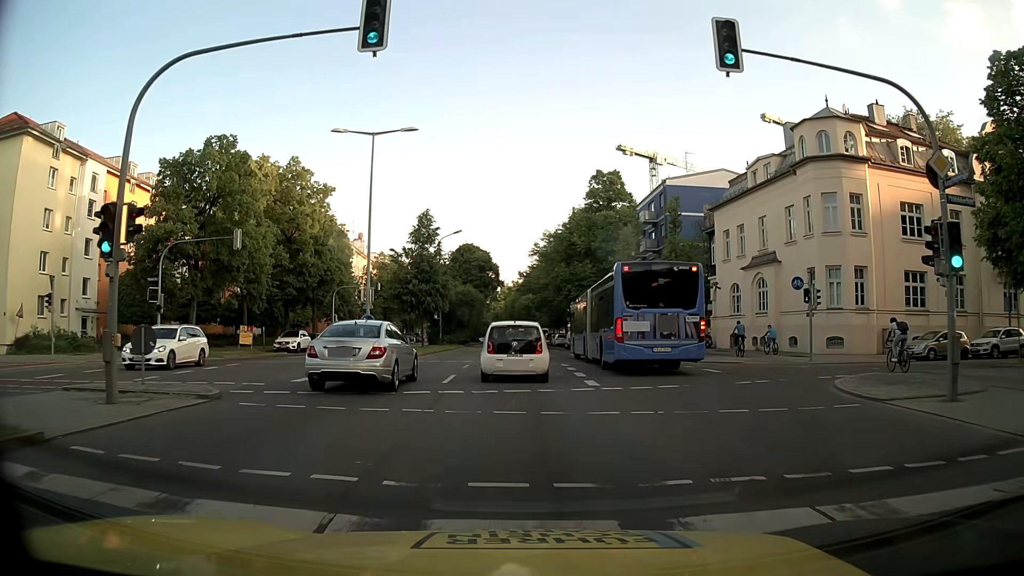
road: secondary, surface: asphalt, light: Day
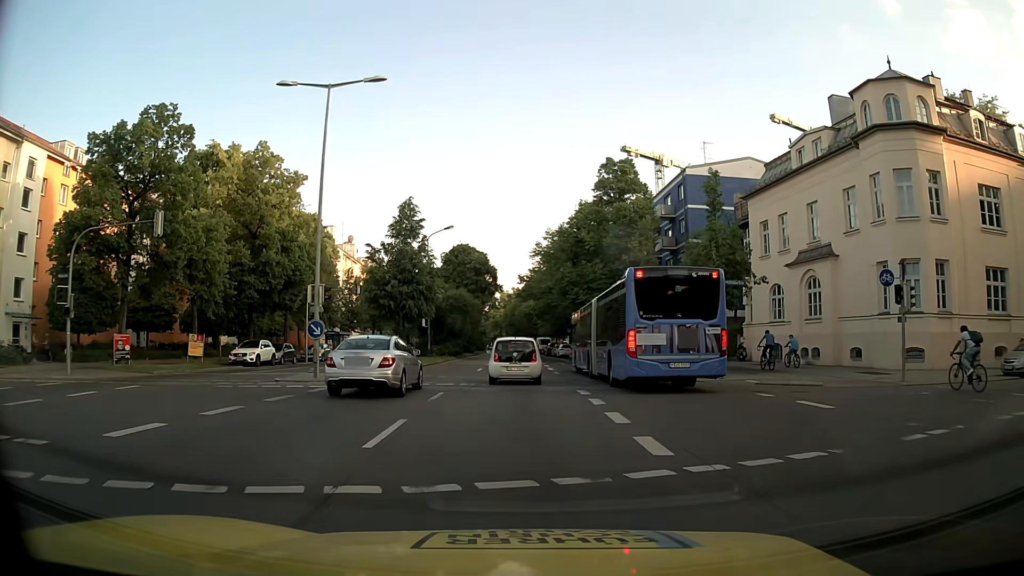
(-0.1, +8.1) m; -1°
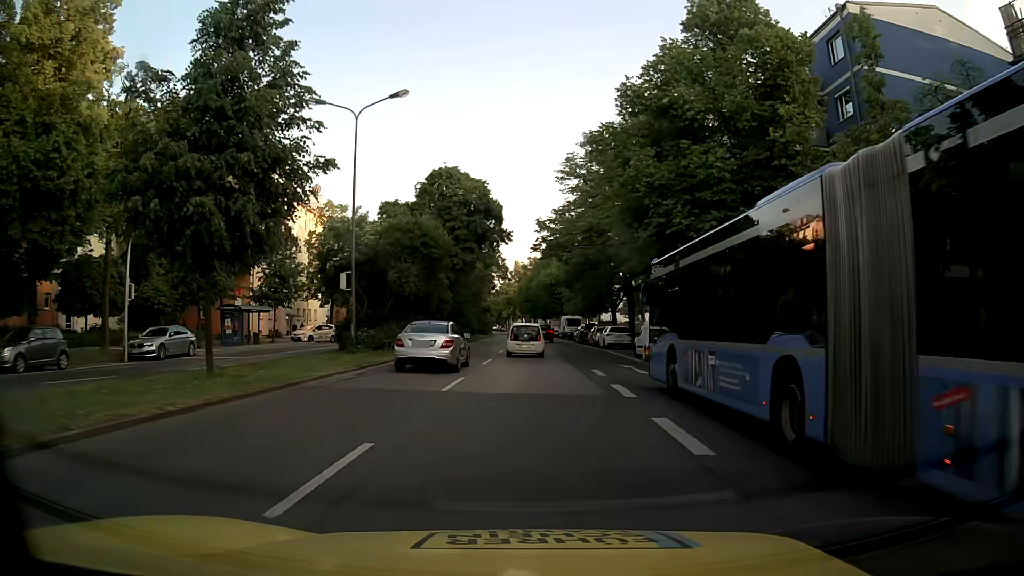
(-0.5, +28.6) m; -2°
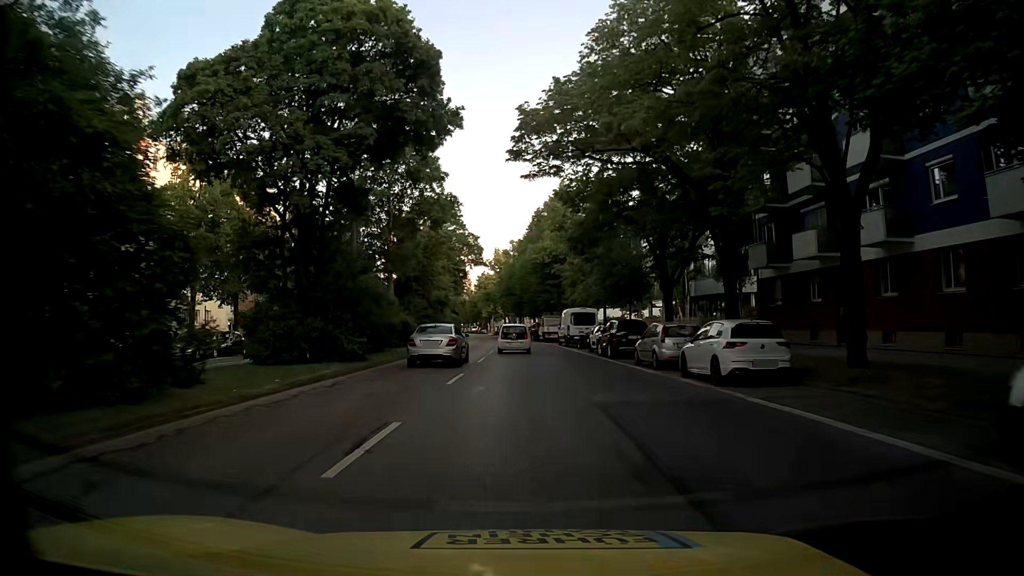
(+0.3, +27.5) m; +1°
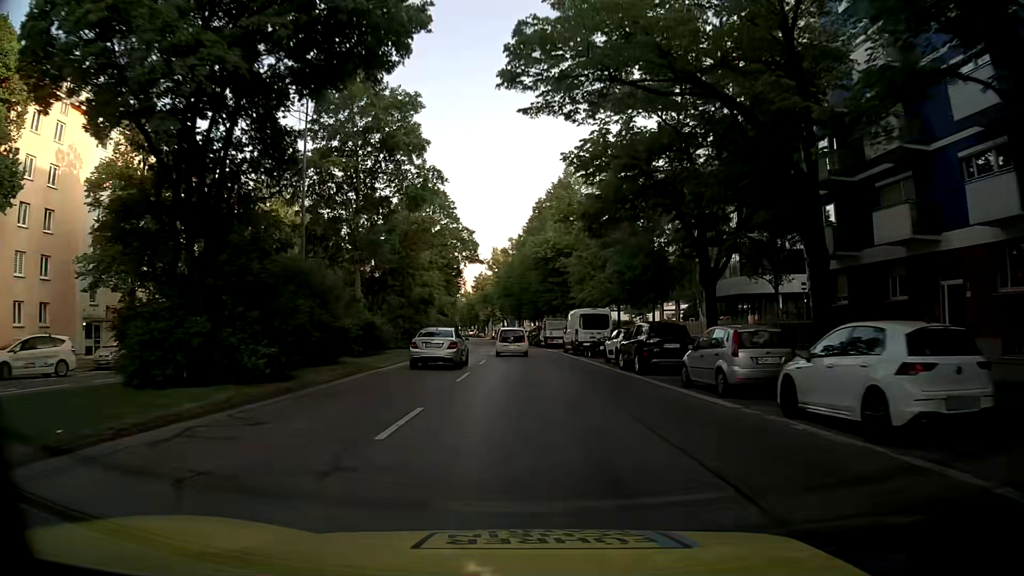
(+0.1, +7.3) m; 0°
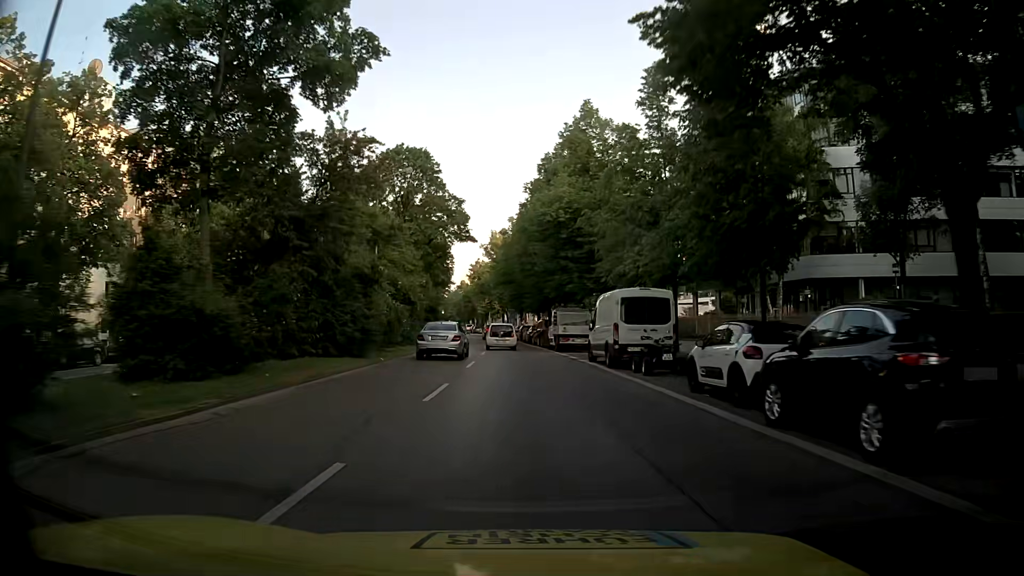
(+0.1, +14.8) m; 0°
